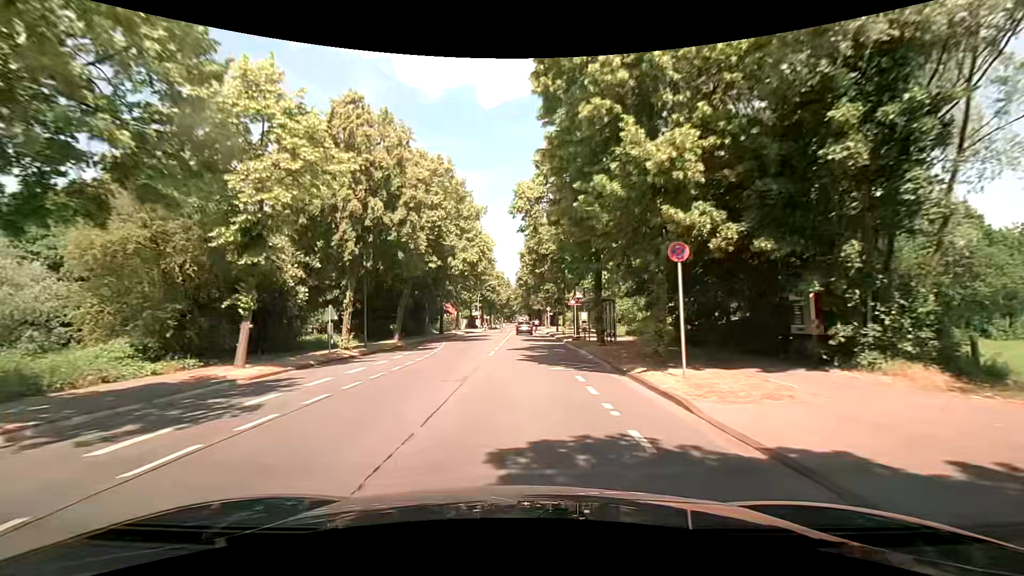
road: secondary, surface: asphalt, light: Day
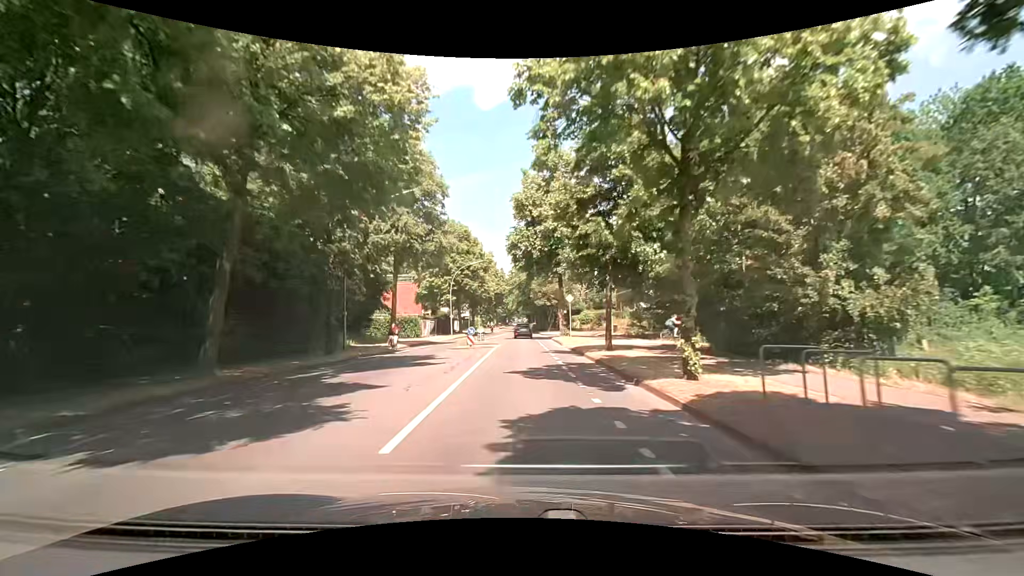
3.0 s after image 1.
(+0.3, +33.1) m; +1°
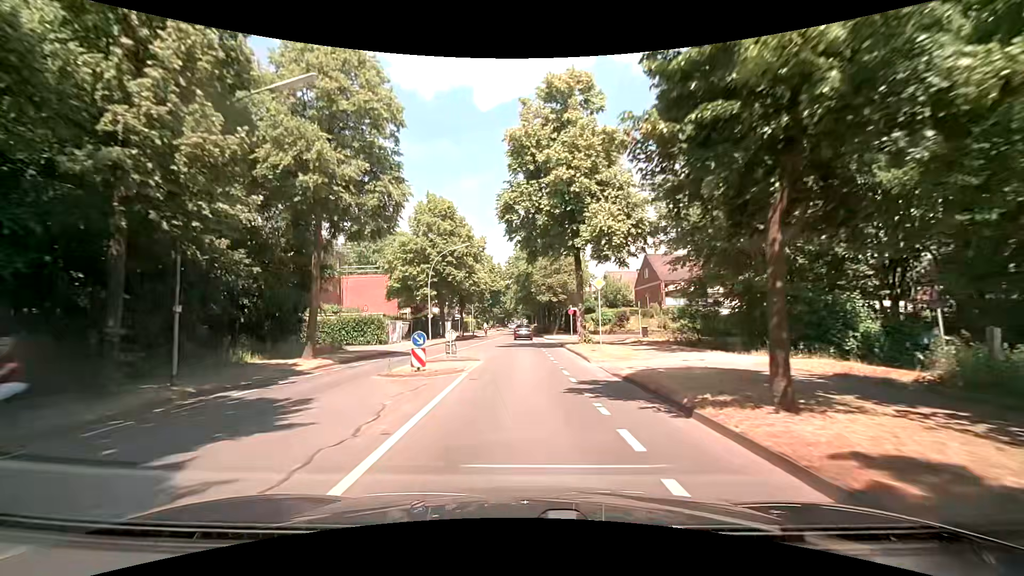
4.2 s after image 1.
(0.0, +13.6) m; -1°
(0, +10) (0, +20) (+1, +30) (+1, +40) (+1, +50) (+1, +60) (+1, +70) (+1, +80) (+1, +90) (+1, +100) m
